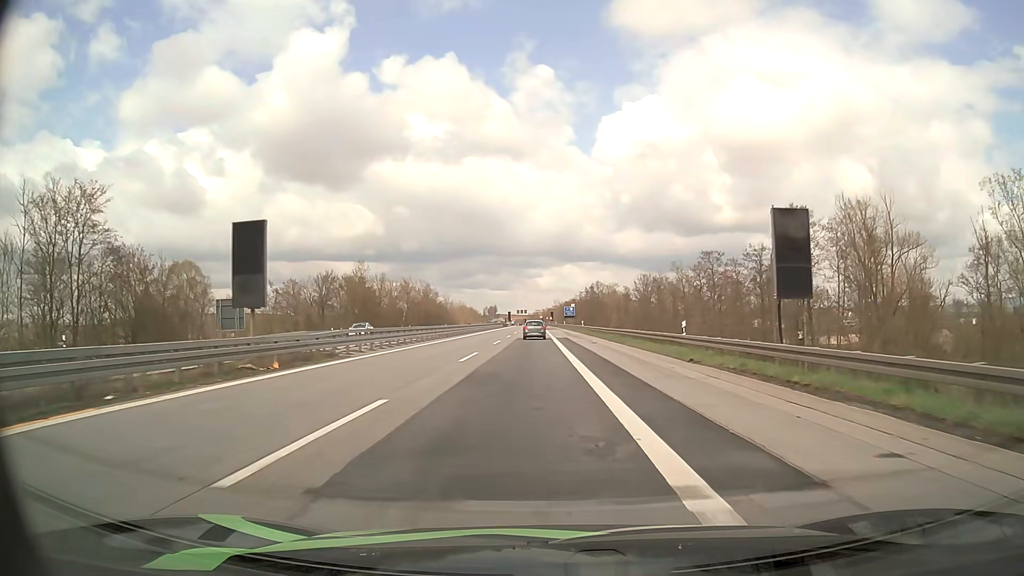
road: motorway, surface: asphalt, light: Day
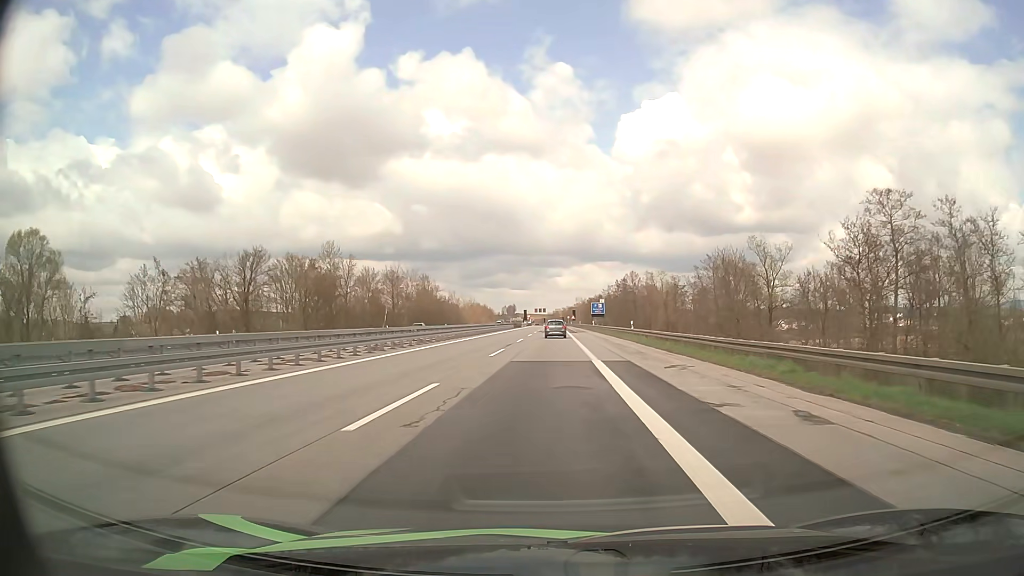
(-0.5, +32.2) m; -2°
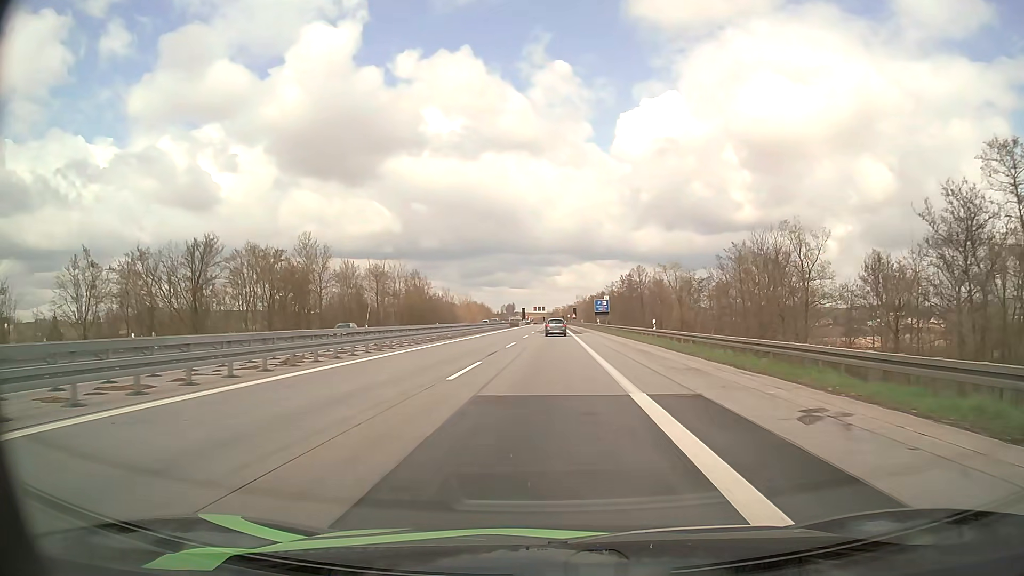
(0.0, +10.7) m; 0°
